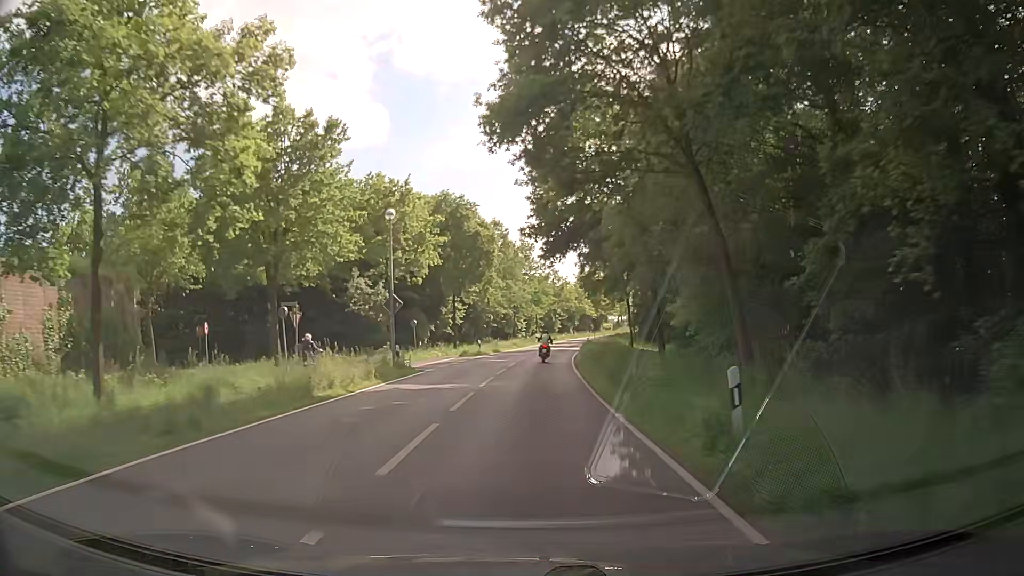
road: secondary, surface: asphalt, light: Day
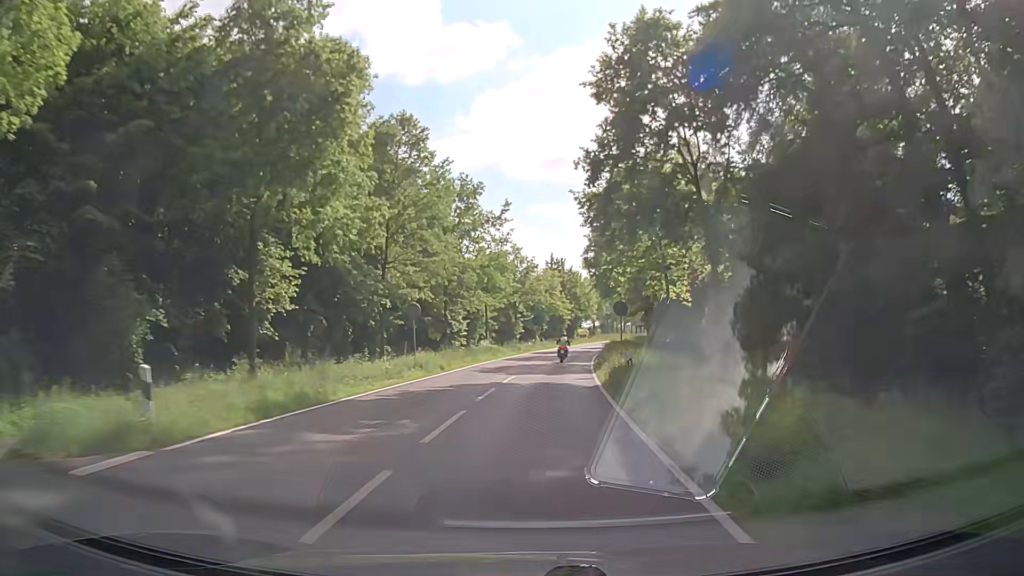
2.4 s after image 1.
(+0.8, +39.8) m; +2°
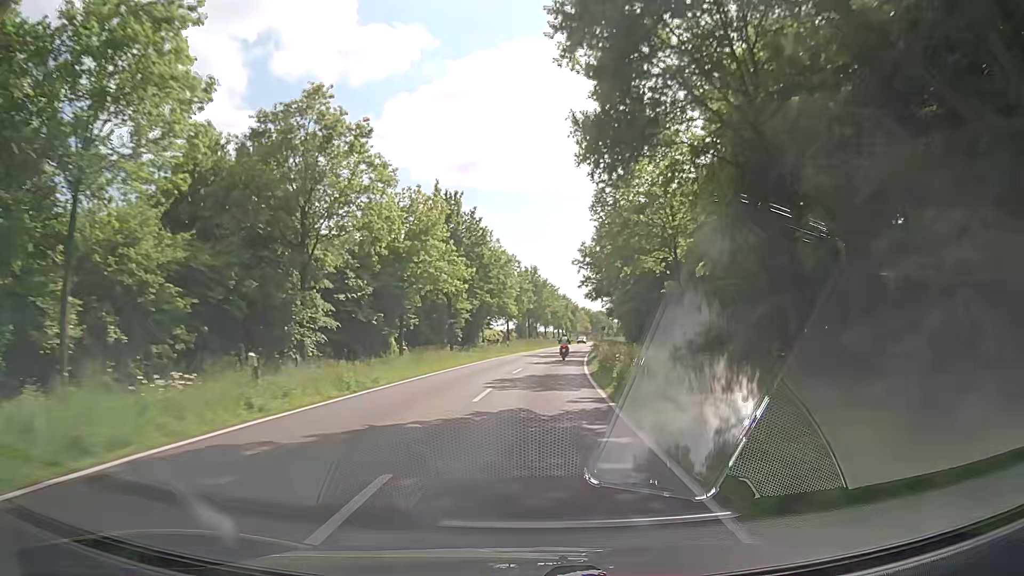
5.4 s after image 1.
(+4.6, +54.2) m; +8°
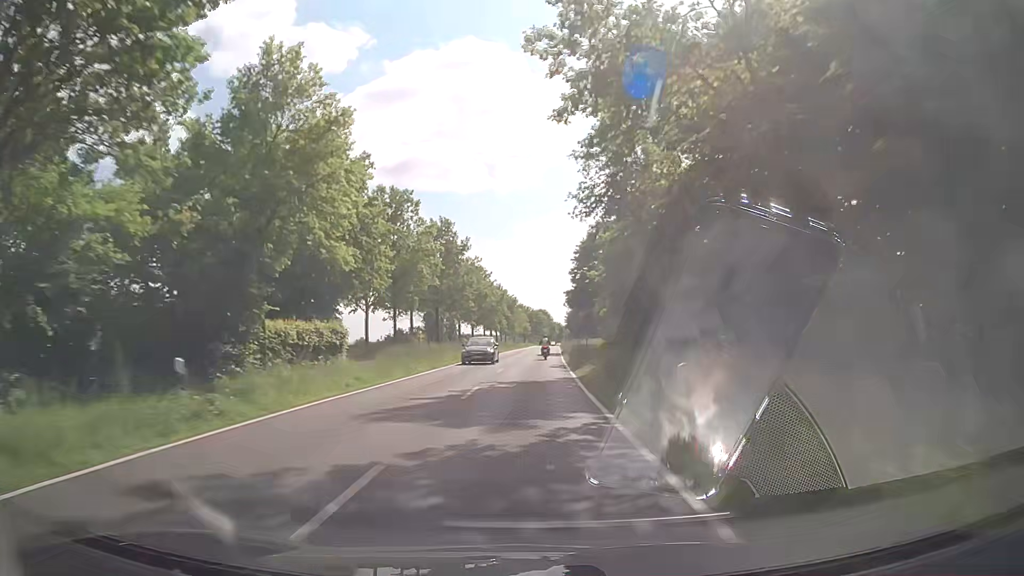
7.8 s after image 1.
(+2.7, +47.6) m; +5°
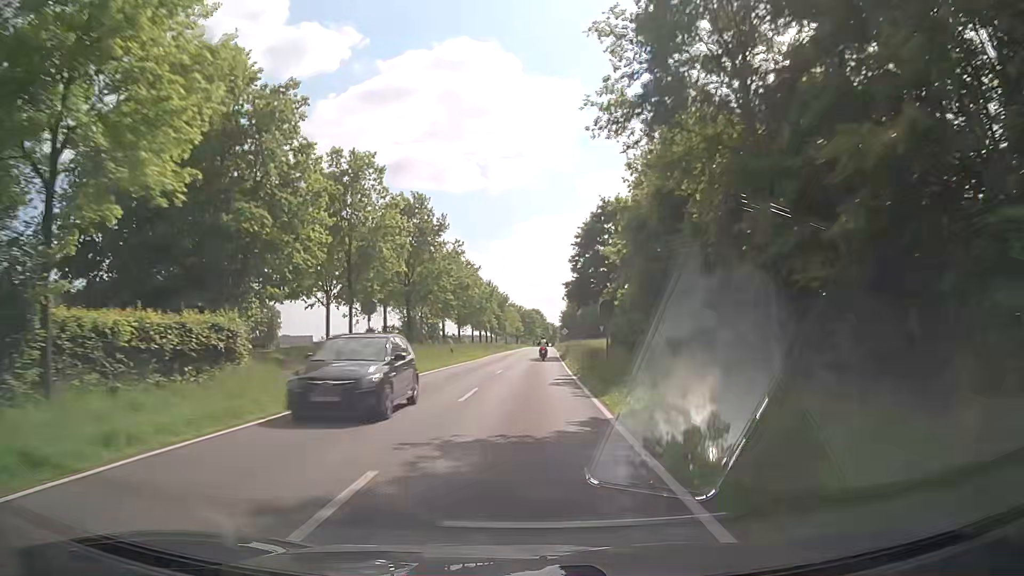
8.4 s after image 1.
(+0.1, +12.3) m; +1°
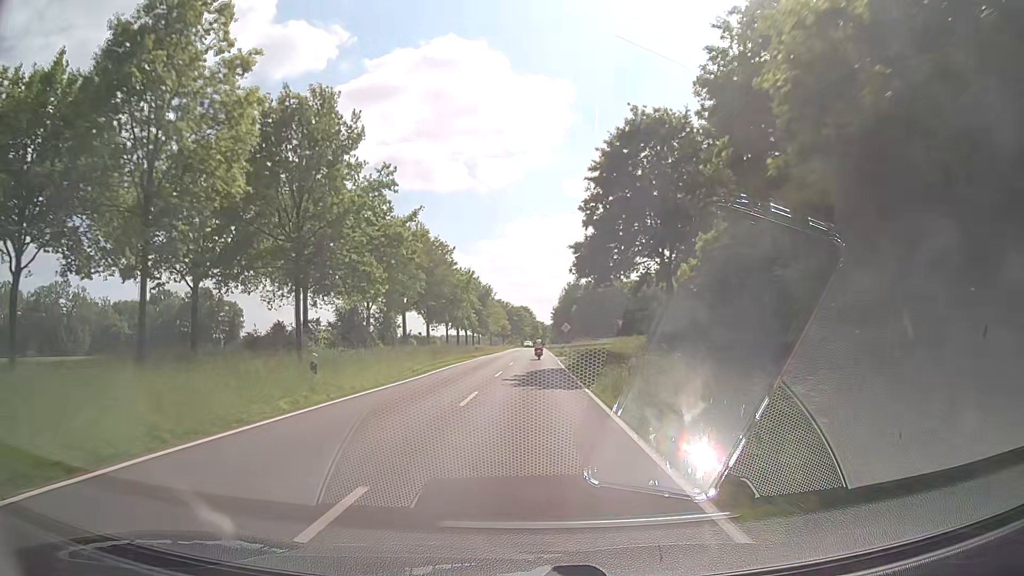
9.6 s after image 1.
(+0.2, +24.8) m; +1°
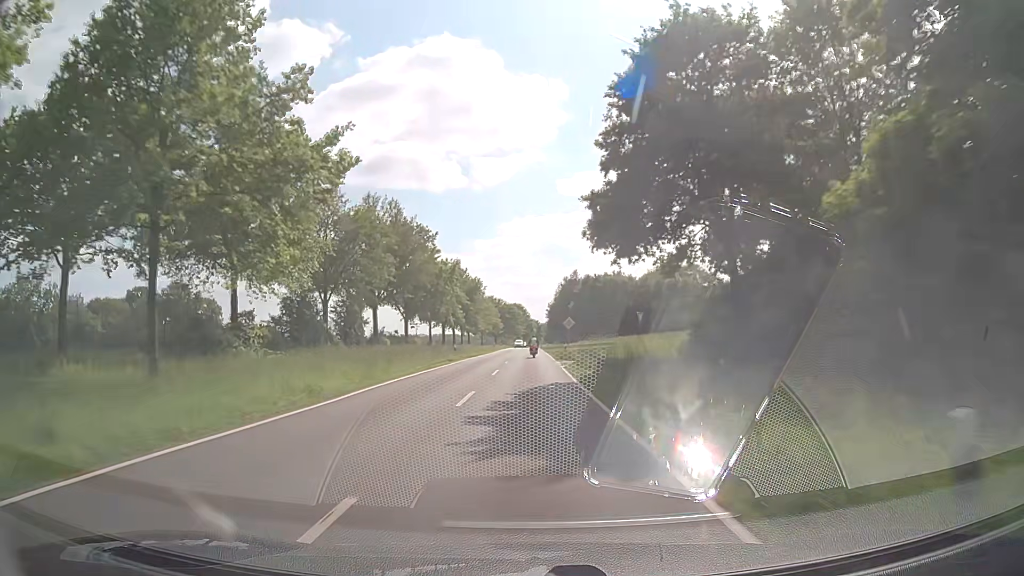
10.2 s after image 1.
(+0.1, +12.5) m; 0°
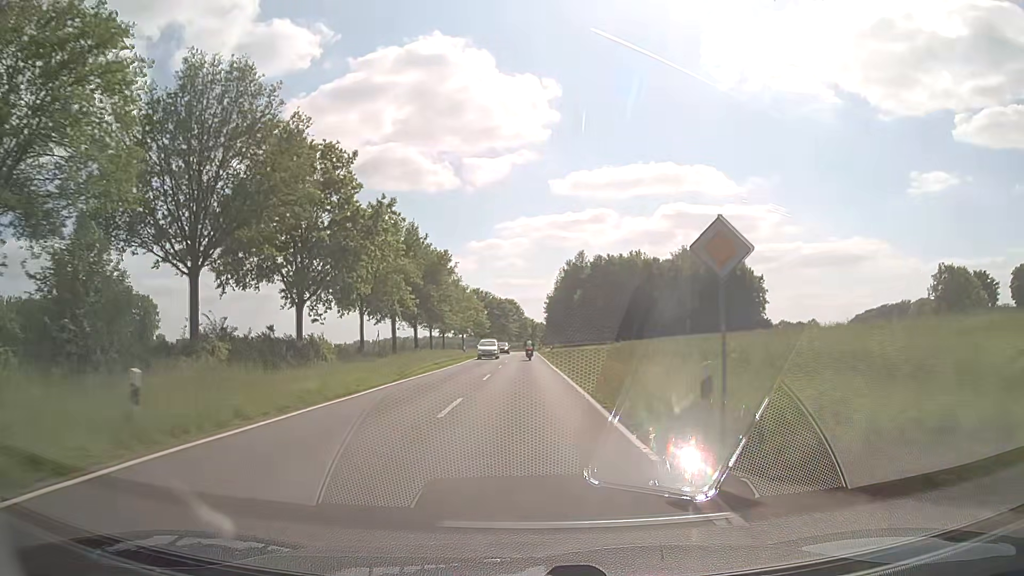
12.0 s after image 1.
(+0.5, +38.0) m; +1°
(0, +10) (0, +20) (0, +30) (0, +40) (0, +50) (0, +60) (0, +70) (0, +80) (0, +90) (0, +100) m
